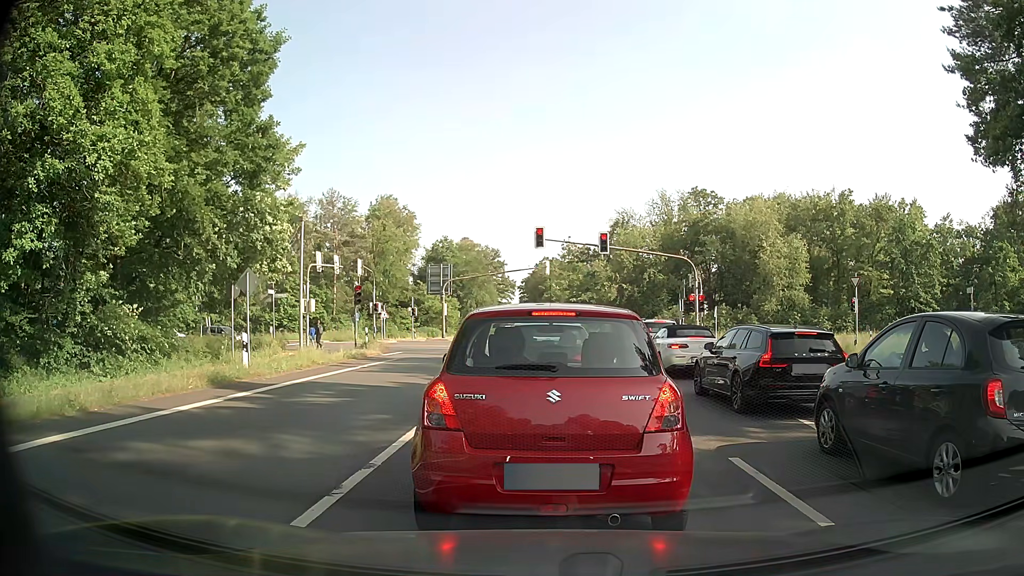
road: primary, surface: asphalt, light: Day
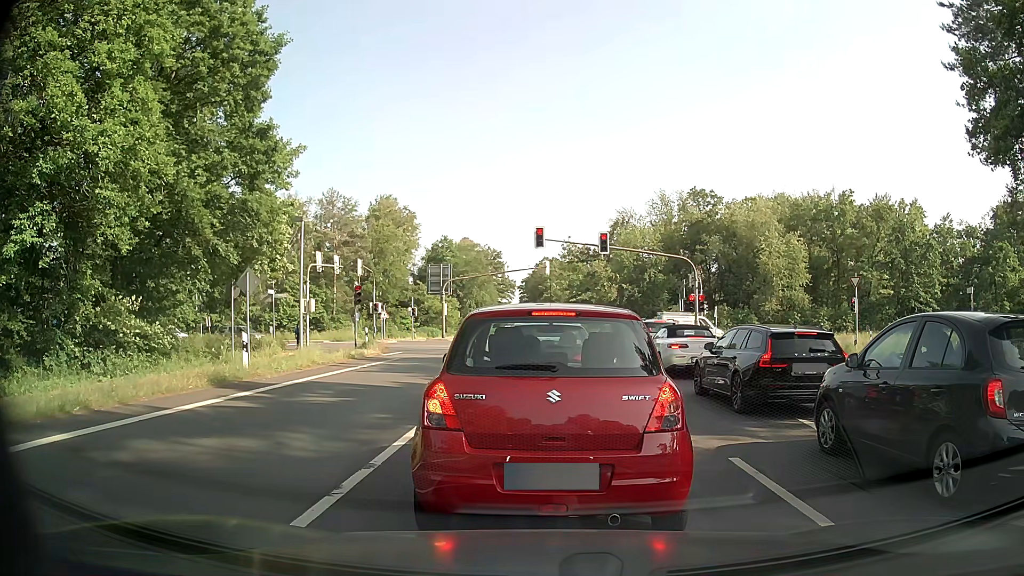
(0.0, 0.0) m; 0°
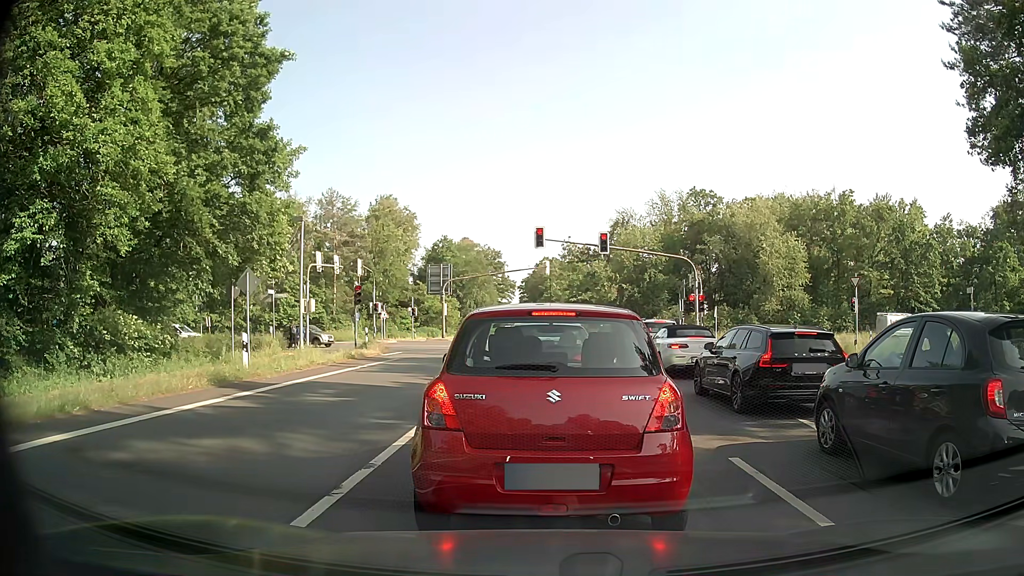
(0.0, 0.0) m; 0°
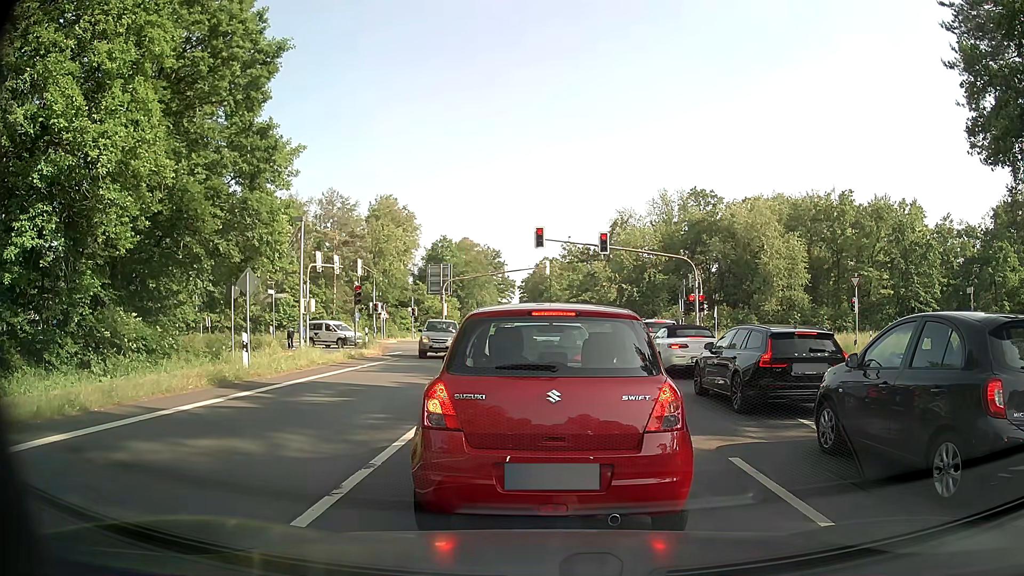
(0.0, 0.0) m; 0°
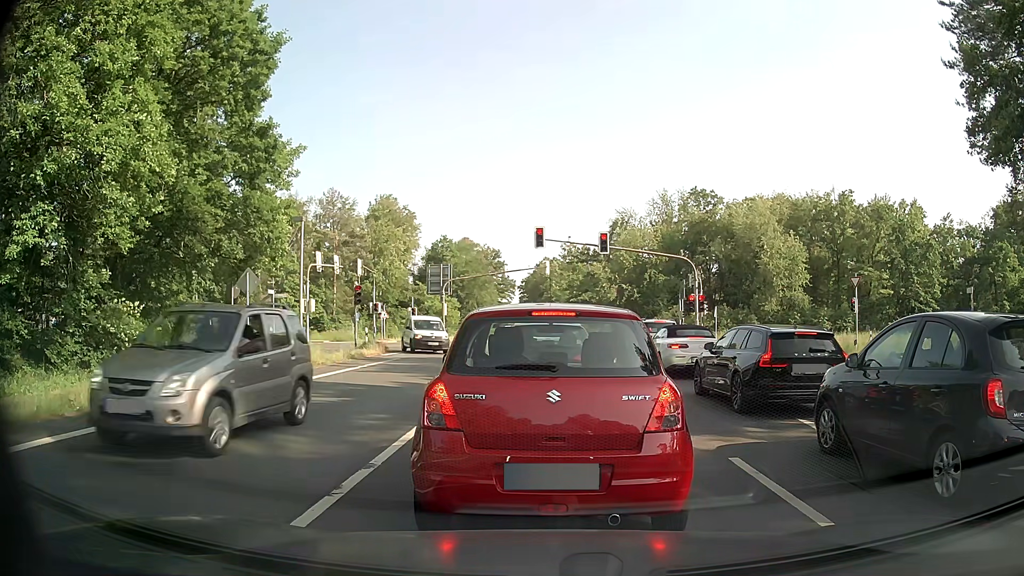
(0.0, 0.0) m; 0°
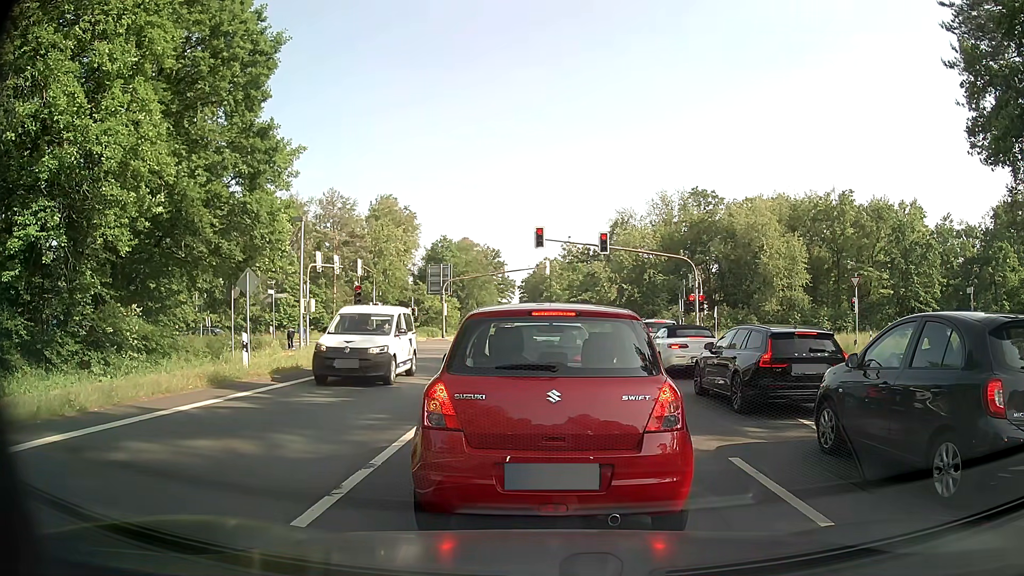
(0.0, 0.0) m; 0°
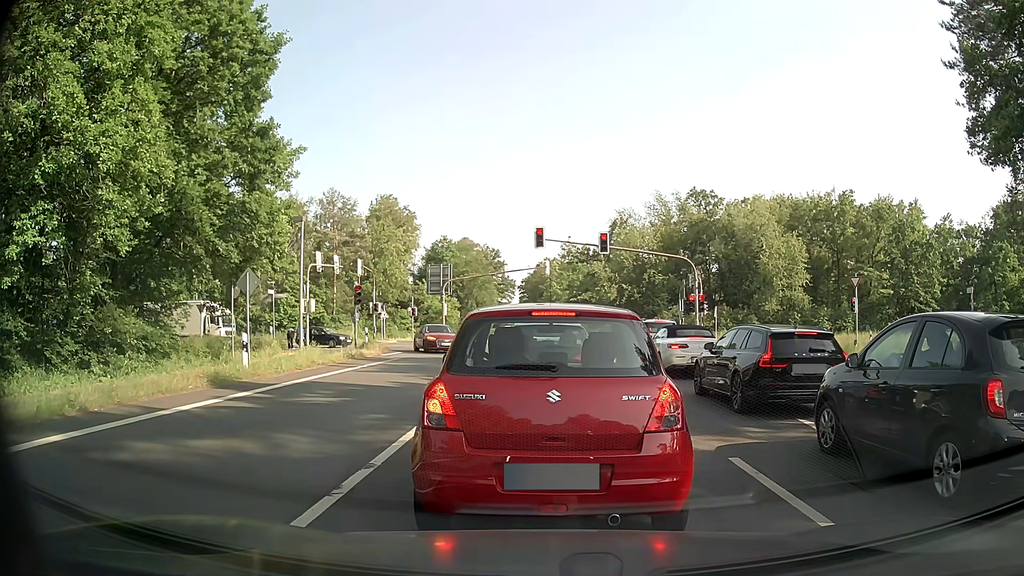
(0.0, 0.0) m; 0°
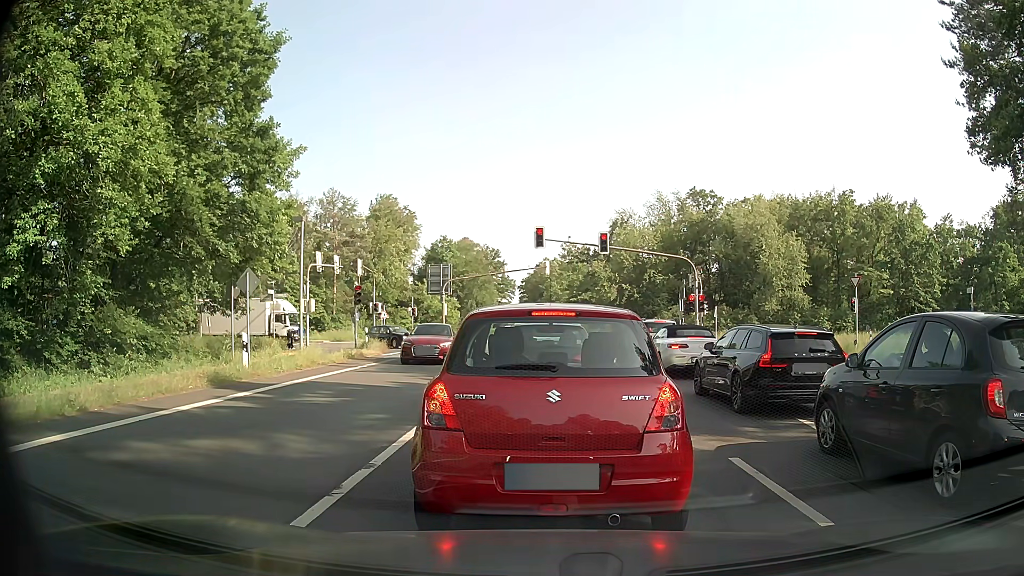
(0.0, 0.0) m; 0°
